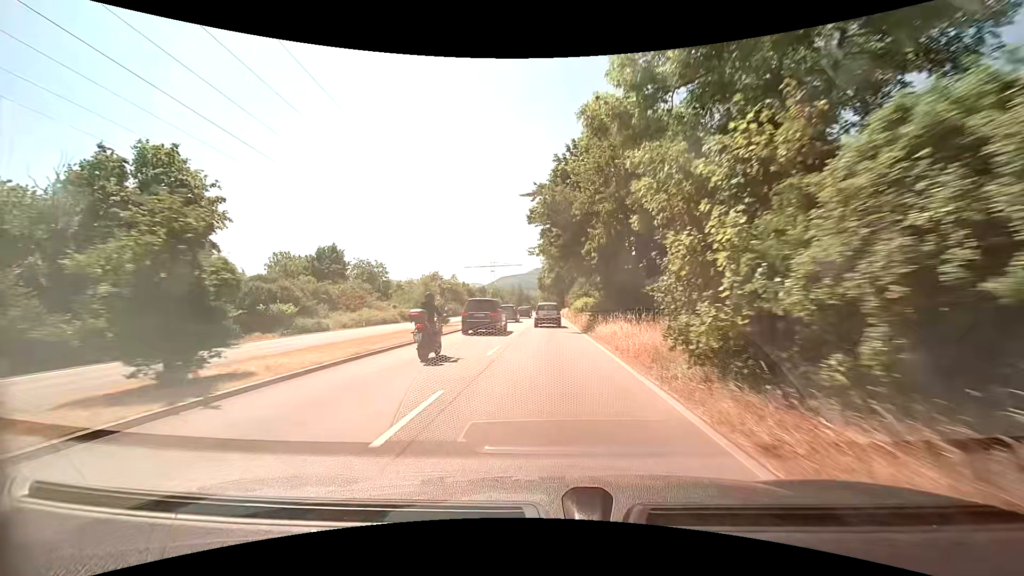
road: primary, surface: asphalt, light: Day
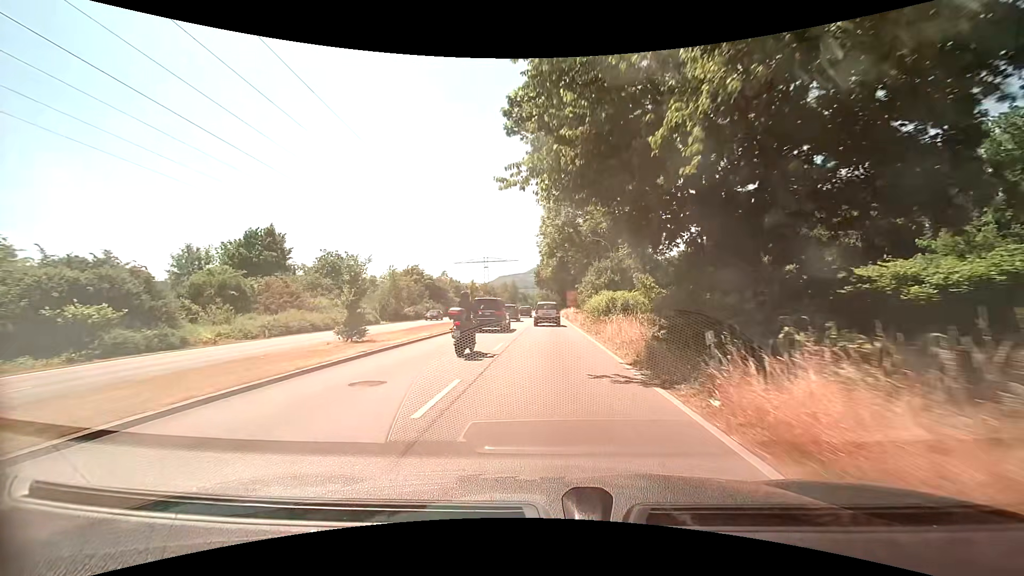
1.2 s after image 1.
(+0.1, +17.0) m; 0°
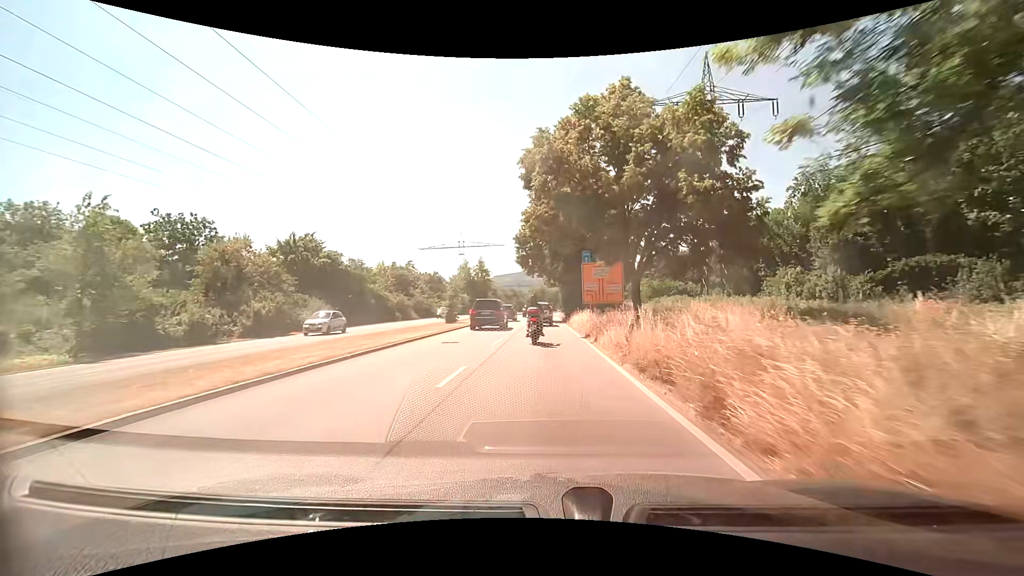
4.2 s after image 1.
(+0.2, +43.4) m; 0°
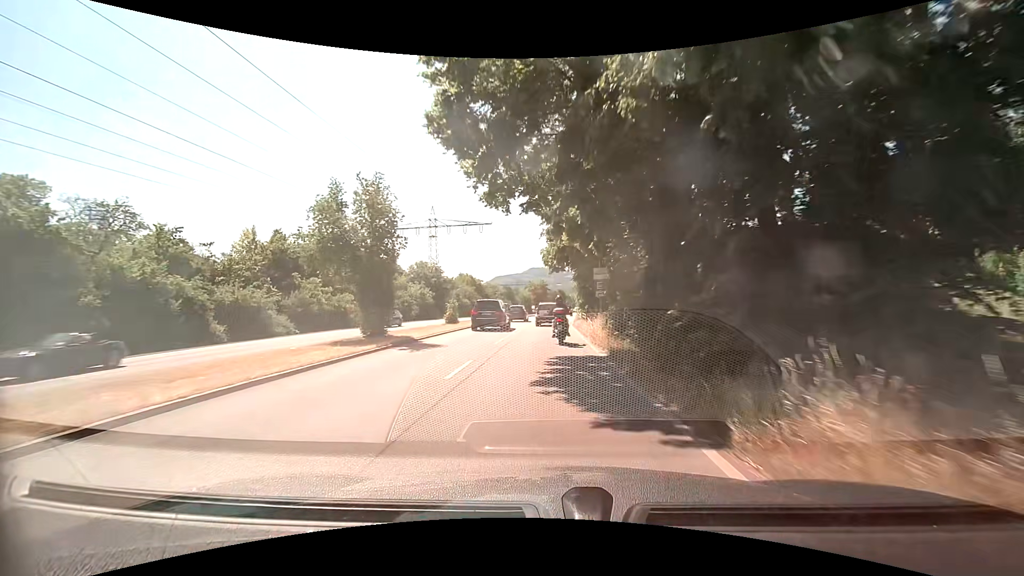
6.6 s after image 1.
(0.0, +35.3) m; 0°
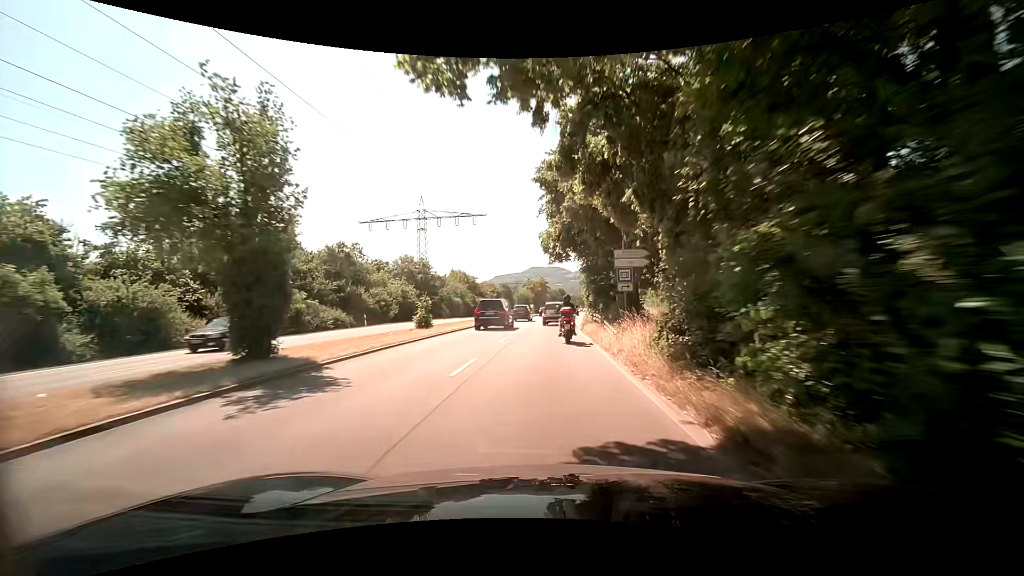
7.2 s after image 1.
(0.0, +8.8) m; -1°
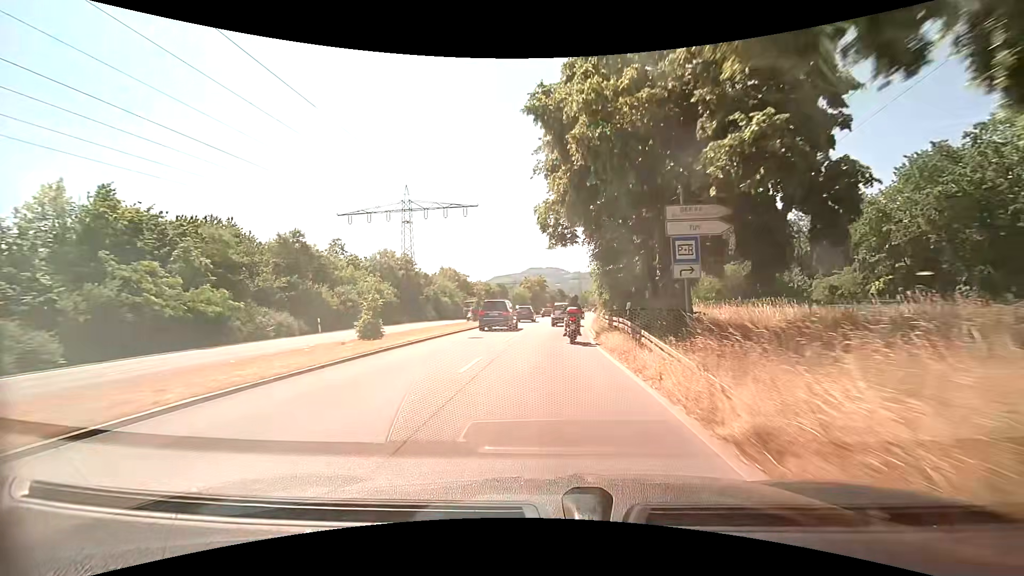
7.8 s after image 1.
(+0.1, +8.8) m; +1°
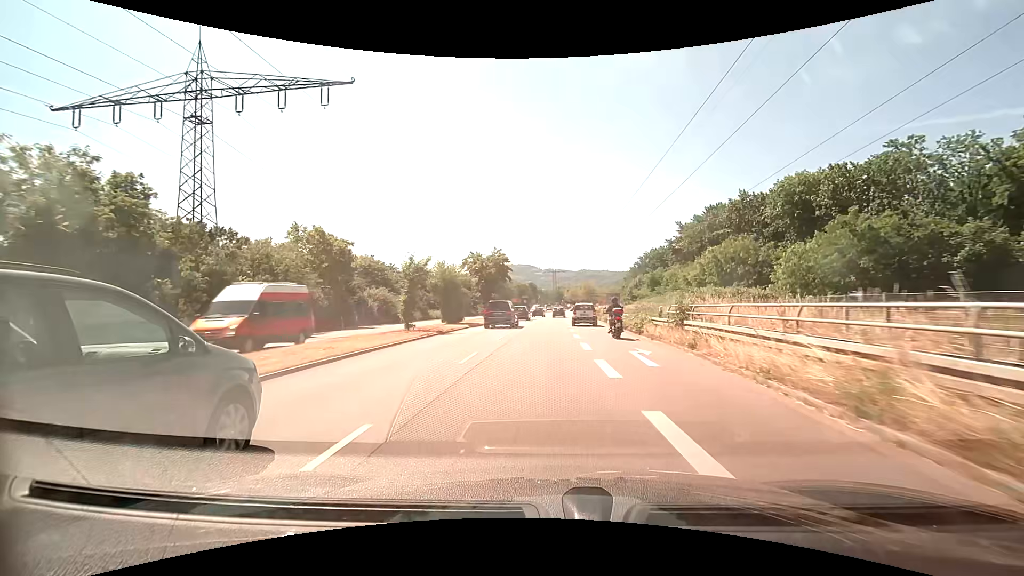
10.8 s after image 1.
(+1.0, +43.5) m; +3°
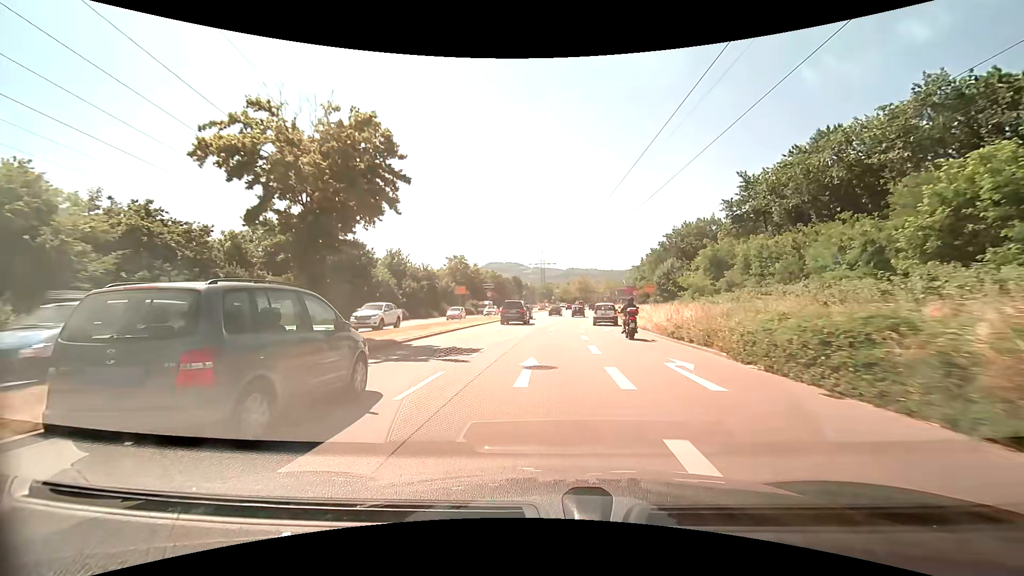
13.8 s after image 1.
(+0.5, +43.7) m; +1°
(0, +10) (0, +20) (+1, +30) (+2, +40) (+2, +50) (+3, +60) (+5, +70) (+6, +80) (+7, +90) (+8, +100) m
